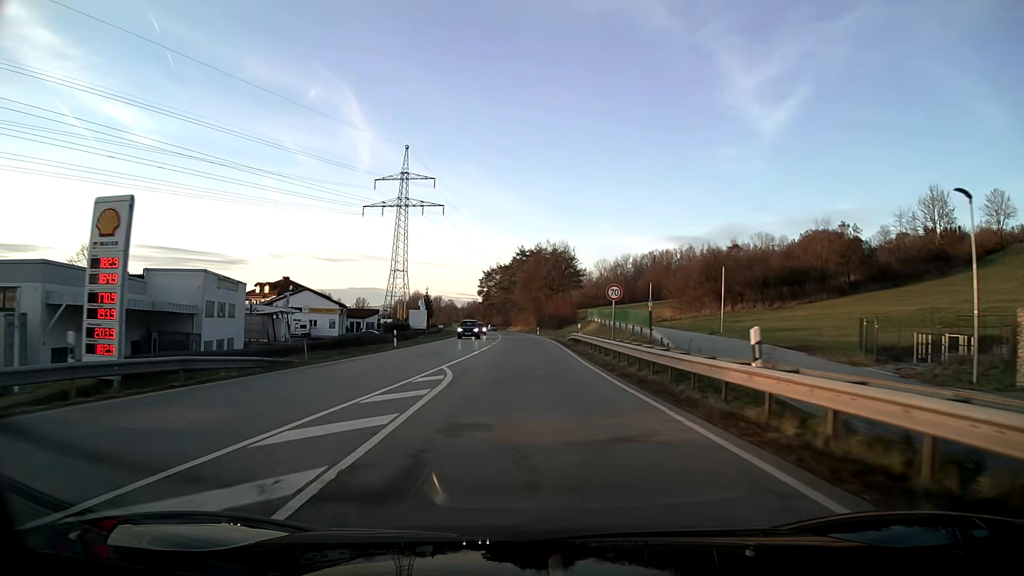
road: primary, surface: asphalt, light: Day
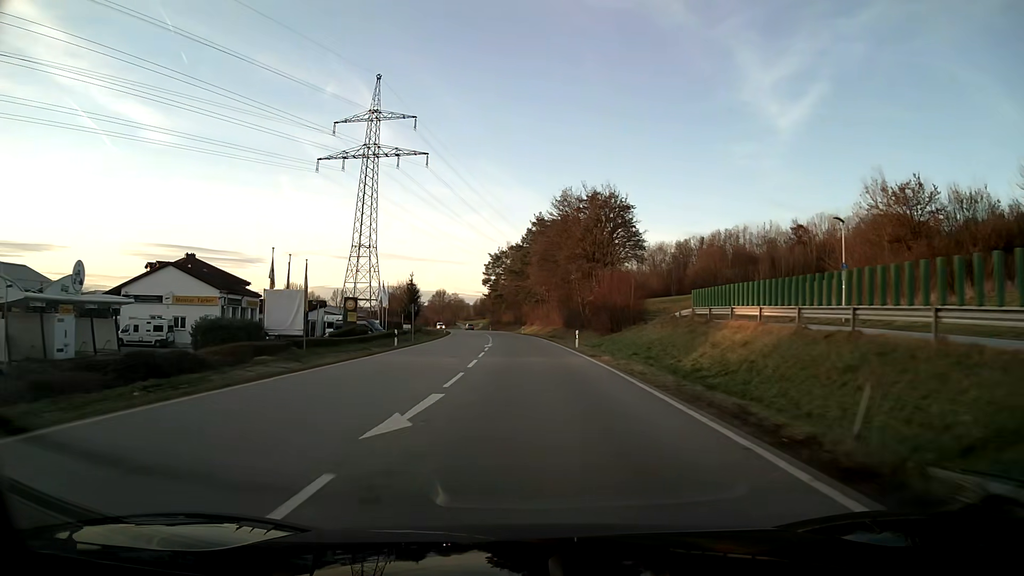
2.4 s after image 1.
(-0.7, +46.9) m; -2°
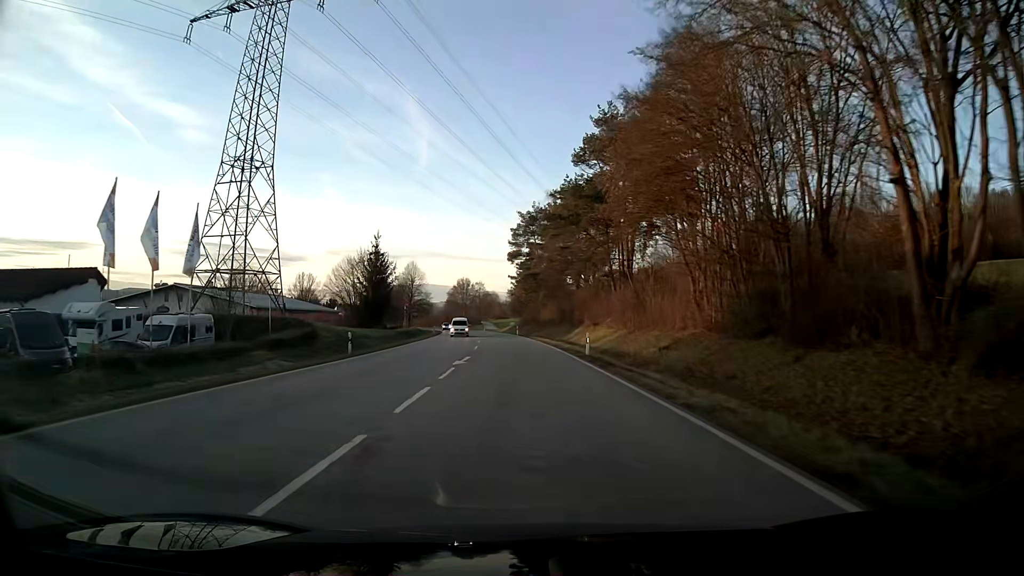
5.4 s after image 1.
(-1.8, +58.7) m; -4°
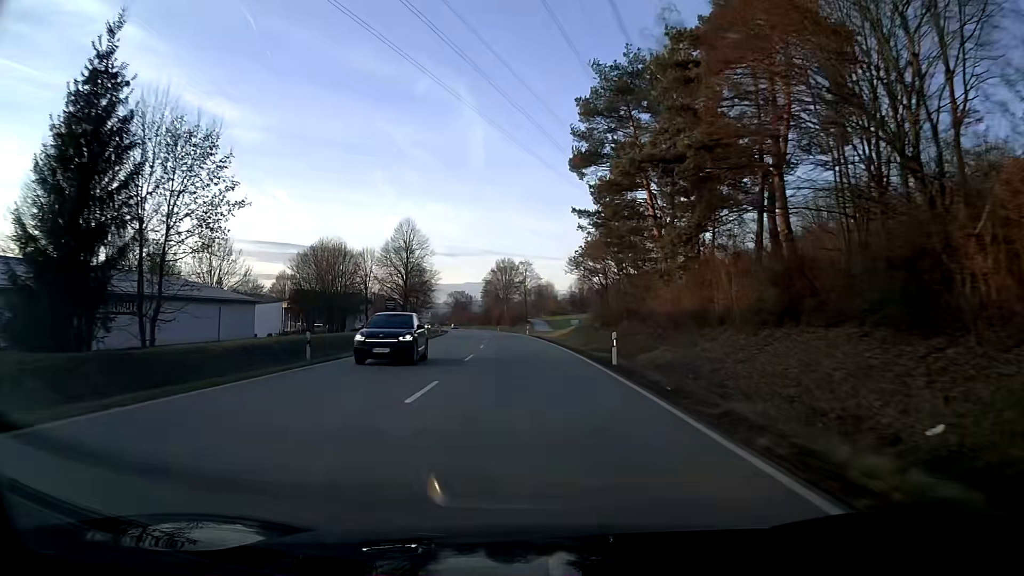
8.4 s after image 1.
(-2.6, +58.3) m; -5°
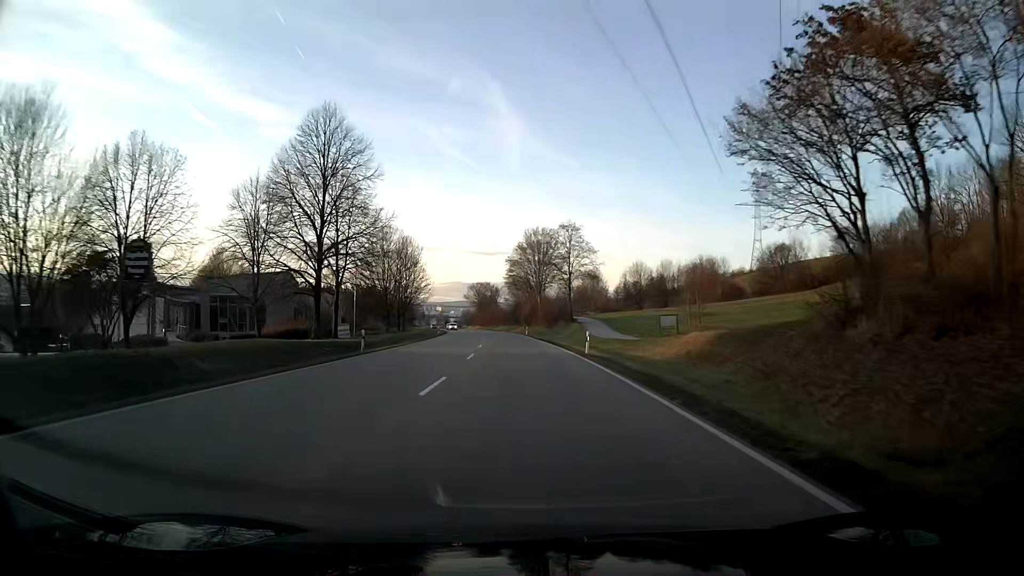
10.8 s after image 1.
(-1.4, +46.7) m; -3°
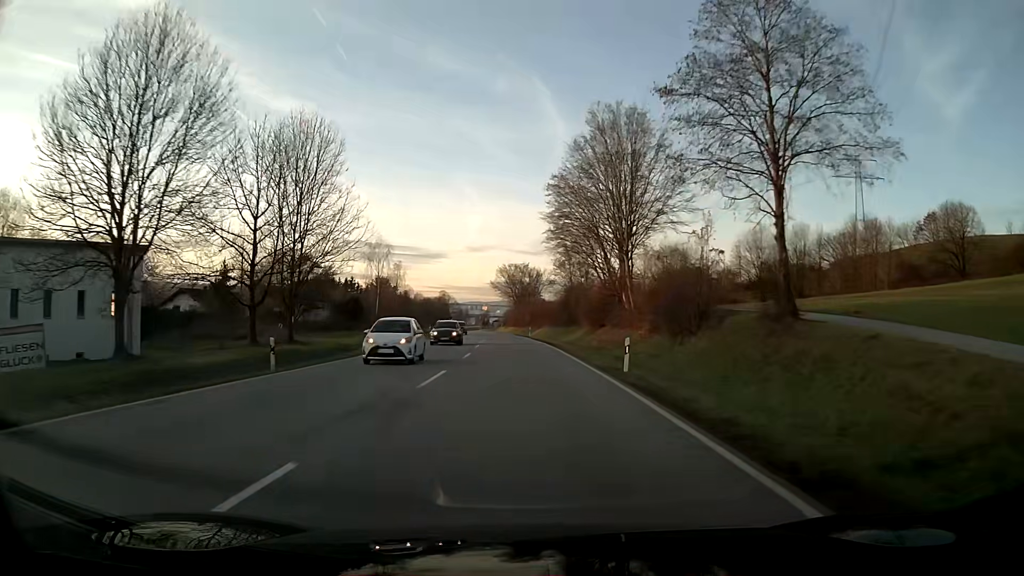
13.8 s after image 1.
(-1.8, +58.3) m; -4°
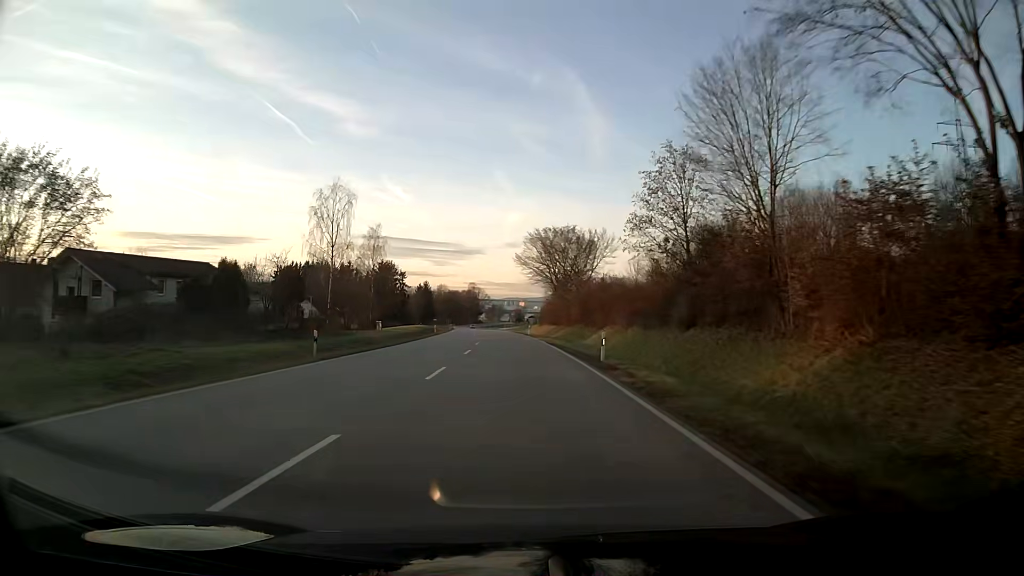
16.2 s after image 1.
(-1.4, +46.4) m; -3°
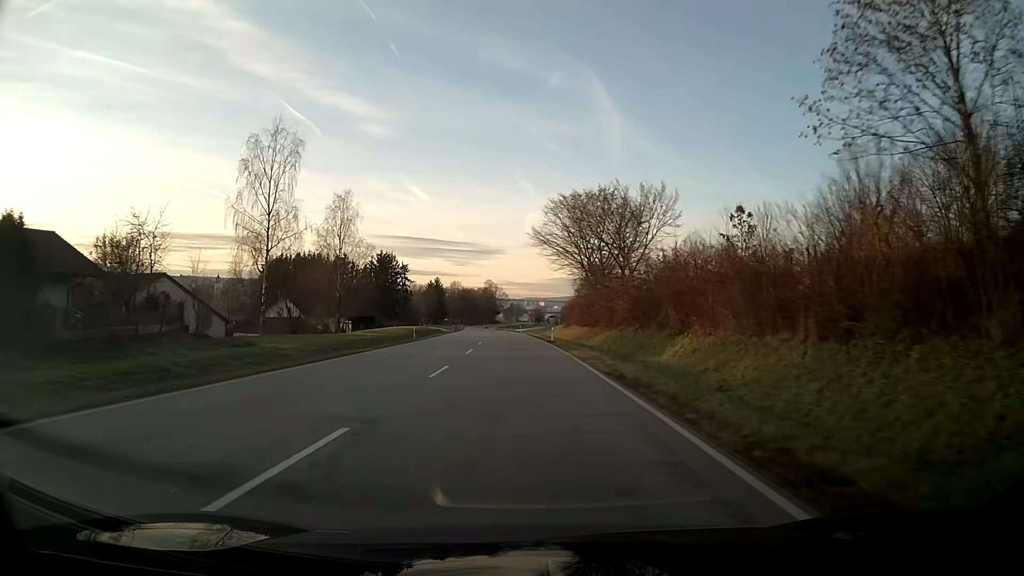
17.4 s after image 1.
(-0.3, +23.4) m; -2°
